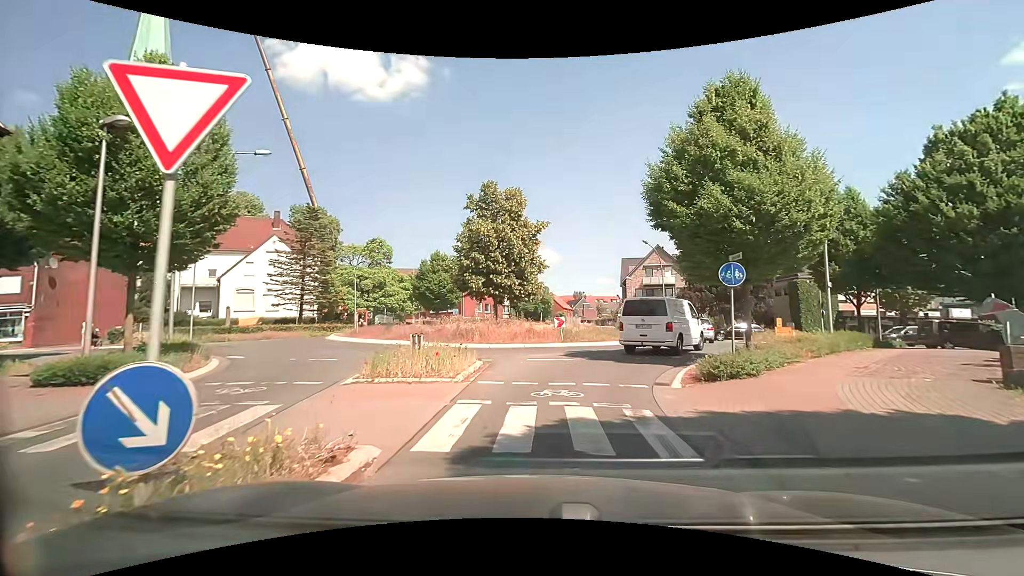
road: secondary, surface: asphalt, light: Day
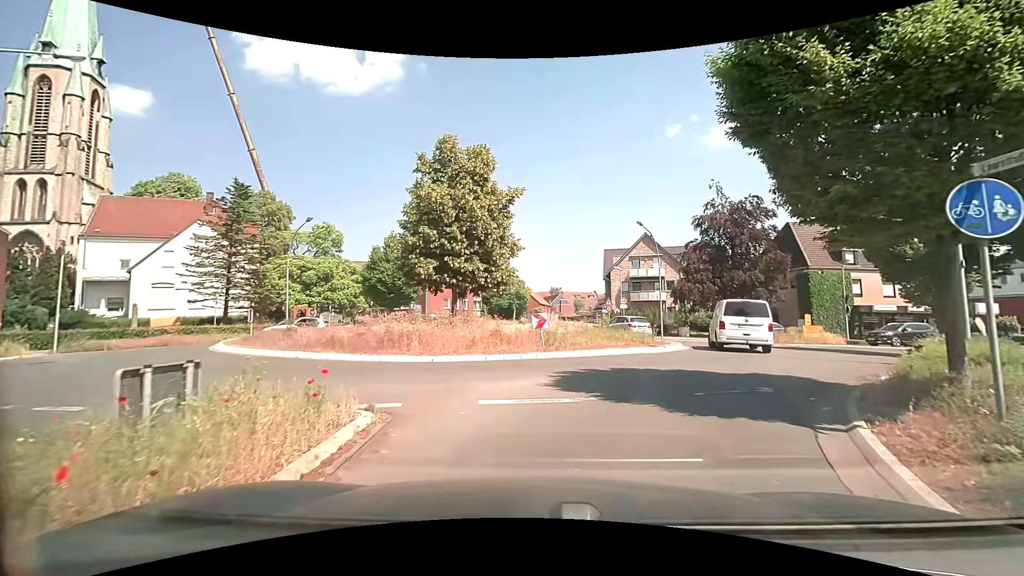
(+0.2, +7.8) m; +3°
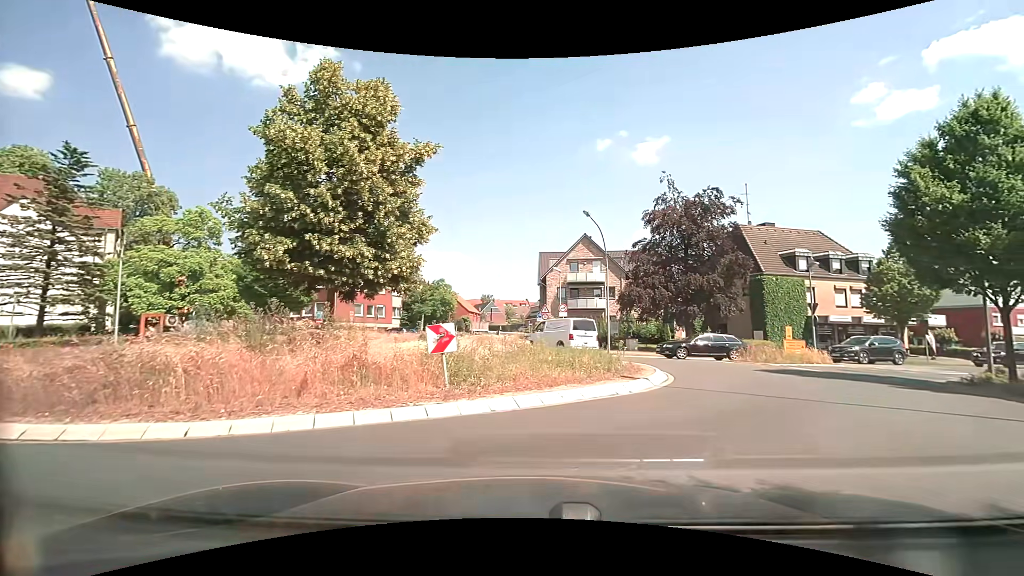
(+0.3, +7.4) m; +6°
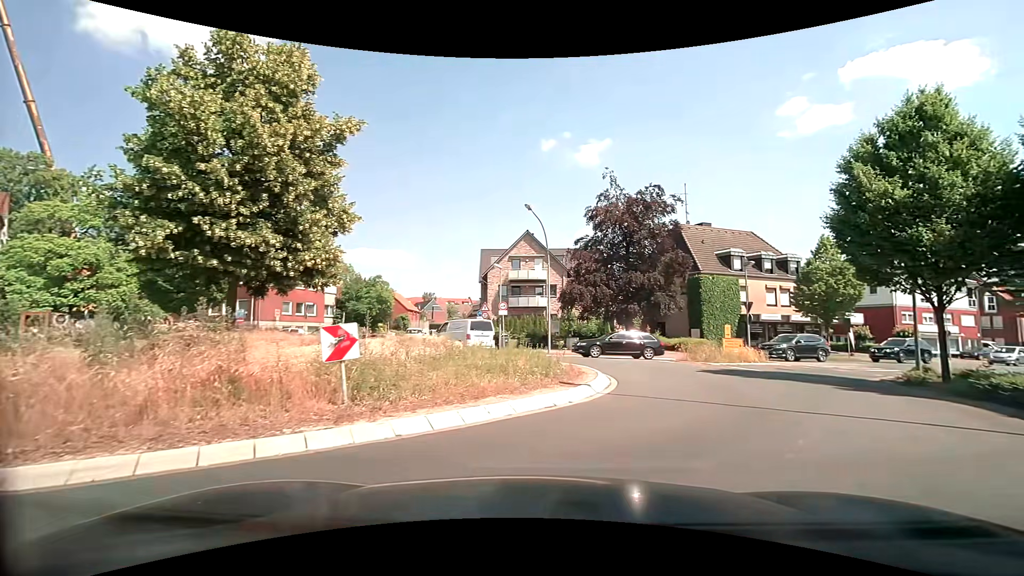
(+0.1, +1.6) m; +8°
(+3, +10) (+7, +19) (+14, +26) (+22, +32) (+30, +37) (+39, +42) (+48, +47) (+57, +51) (+66, +55) (+75, +59) m
